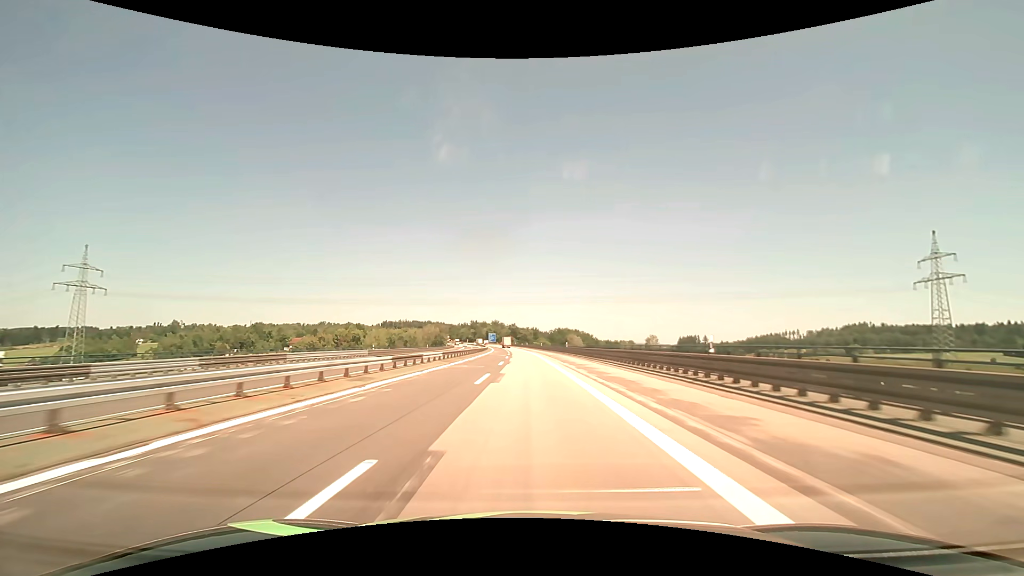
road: motorway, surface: asphalt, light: Day
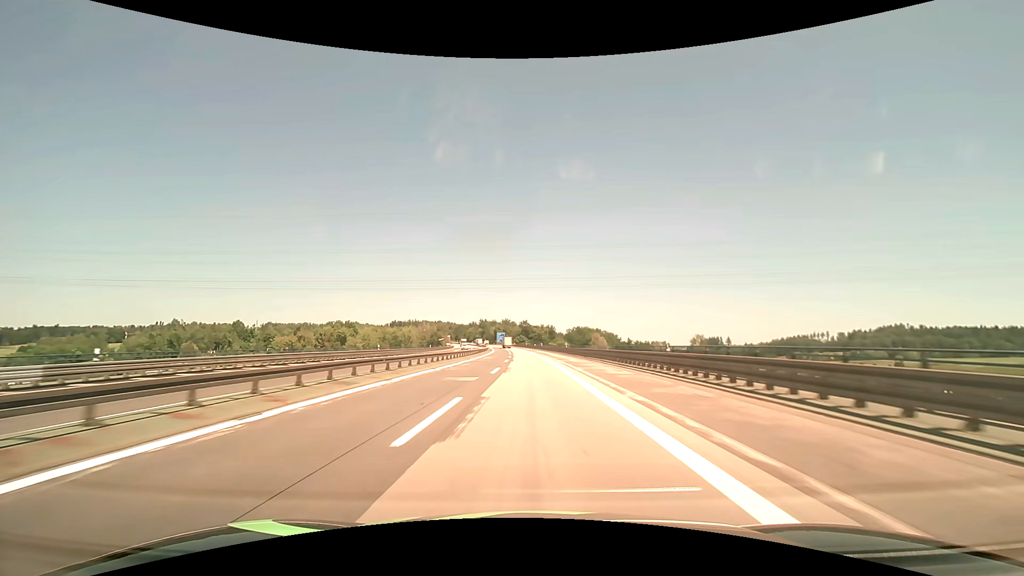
(-0.6, +47.4) m; -1°
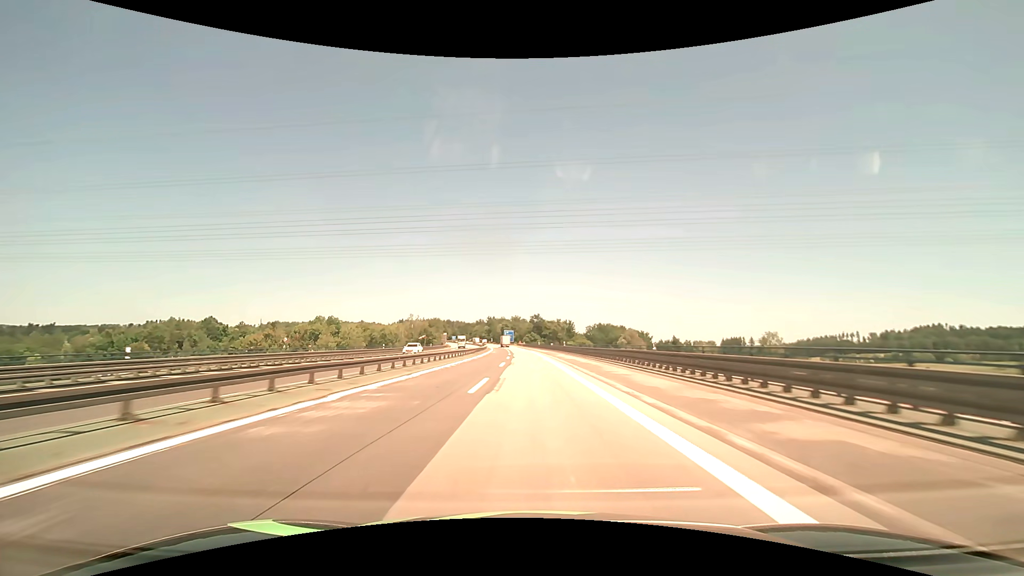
(-0.6, +47.3) m; -1°
(0, +10) (0, +20) (0, +30) (0, +40) (-1, +50) (-1, +60) (-1, +70) (-2, +80) (-2, +90) (-3, +100) m
